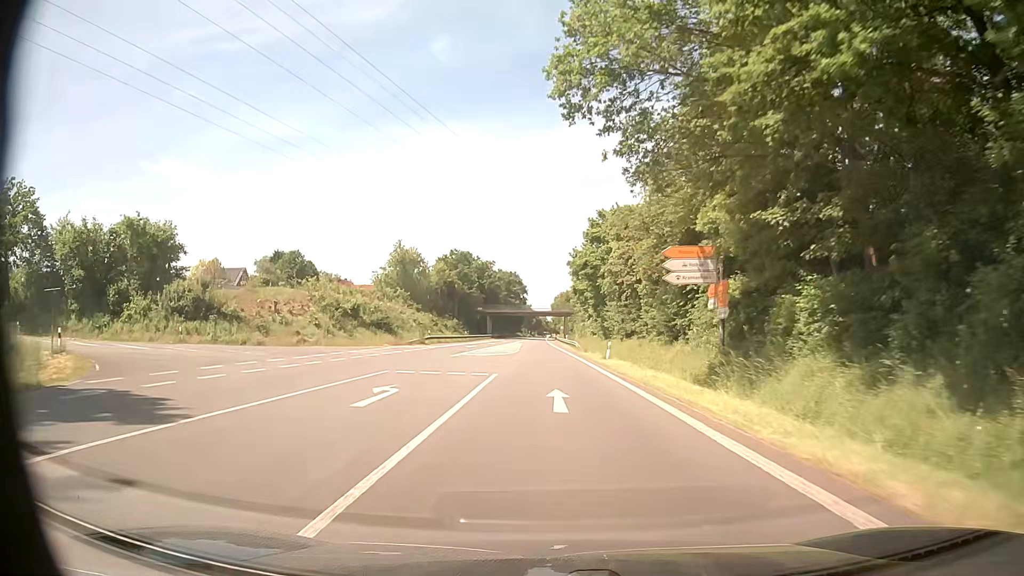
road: primary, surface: asphalt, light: Day
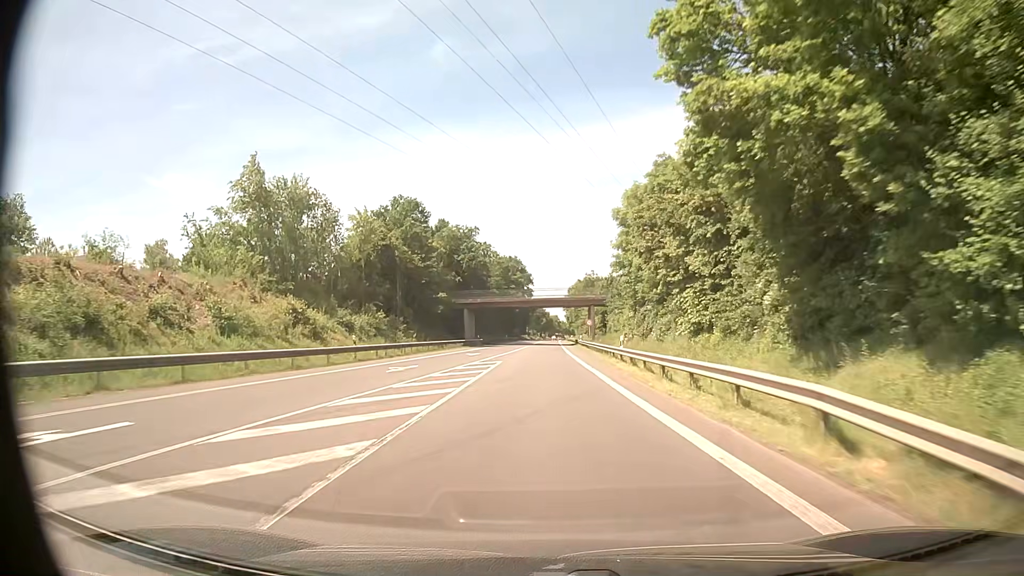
(0.0, +55.6) m; -1°
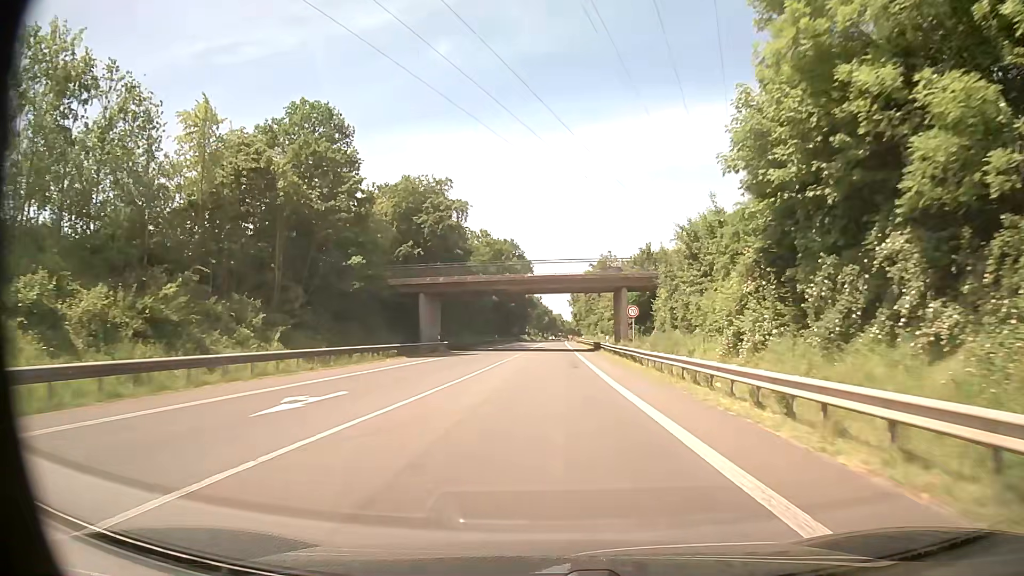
(-0.3, +33.4) m; -1°
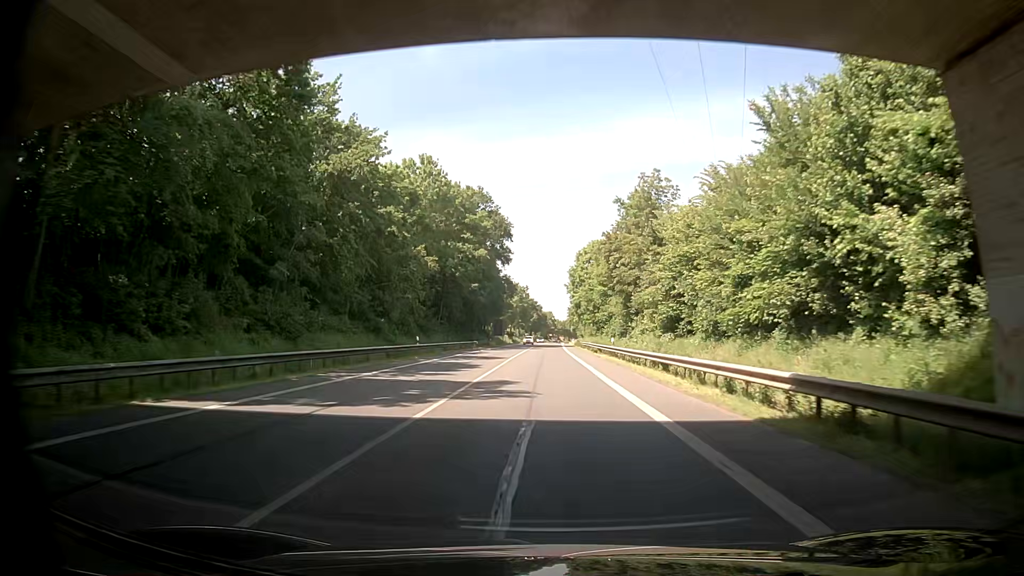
(+0.6, +55.5) m; +1°
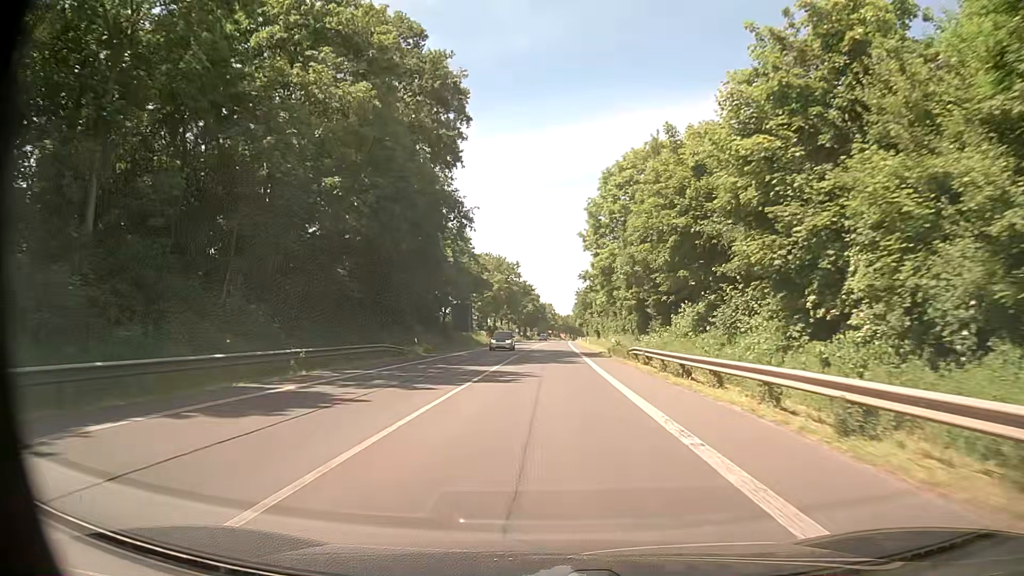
(+0.1, +55.4) m; 0°
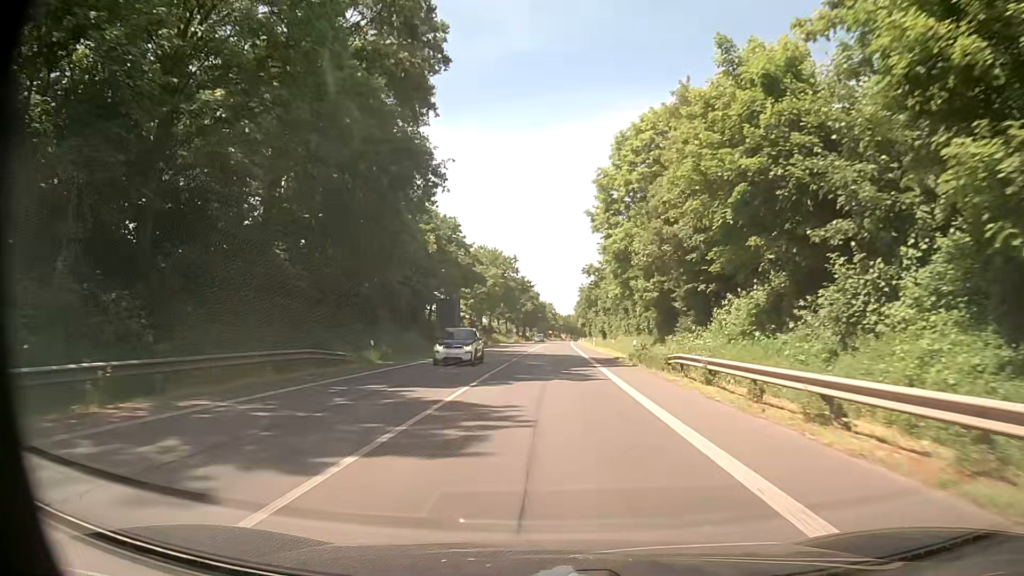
(+0.1, +11.1) m; +1°
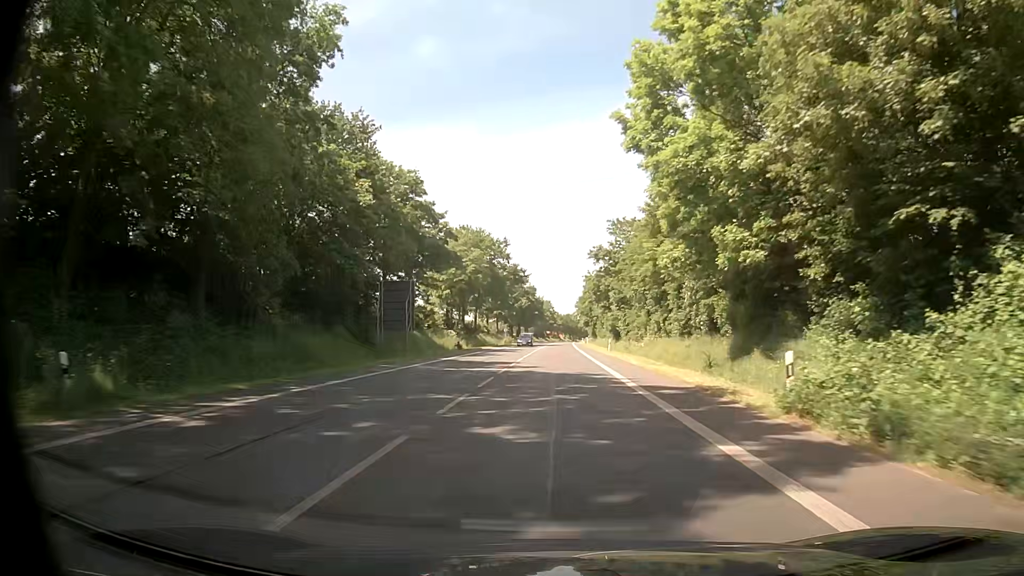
(-0.1, +22.2) m; -1°
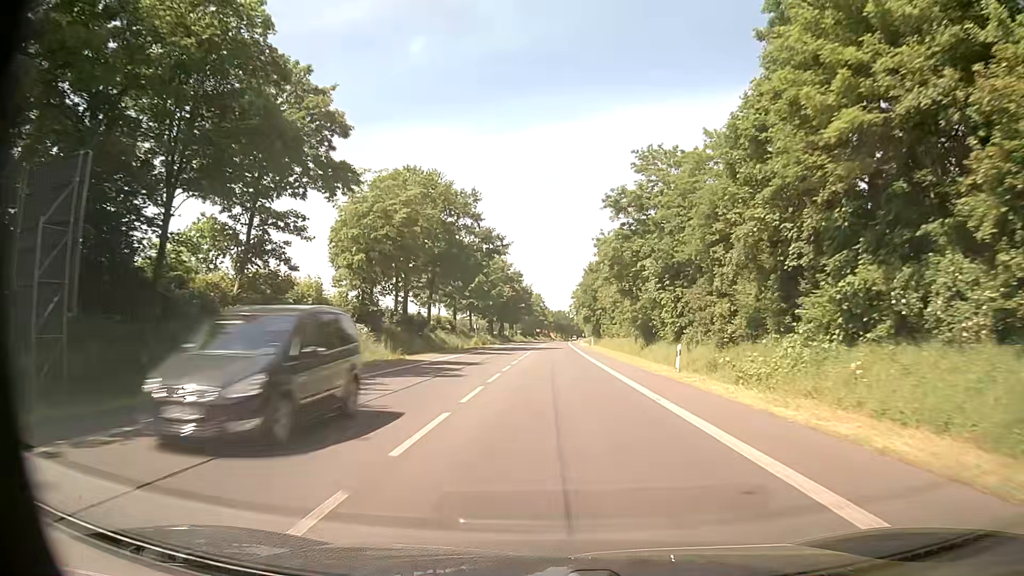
(+0.1, +33.4) m; +1°
(0, +10) (0, +20) (+1, +30) (+1, +40) (+1, +50) (+1, +60) (+1, +70) (+2, +80) (+2, +90) (+2, +100) m
